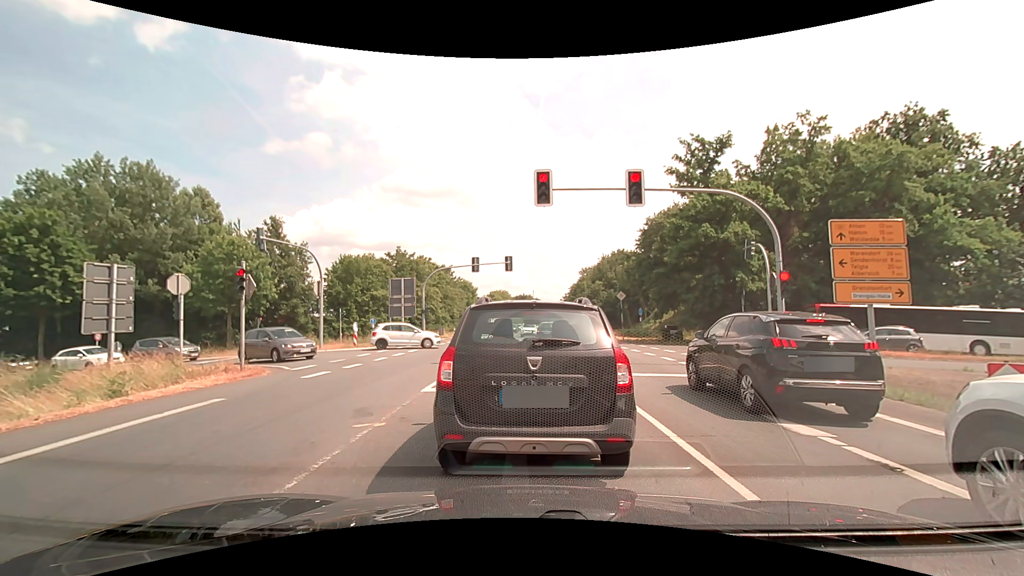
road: primary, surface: asphalt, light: Day
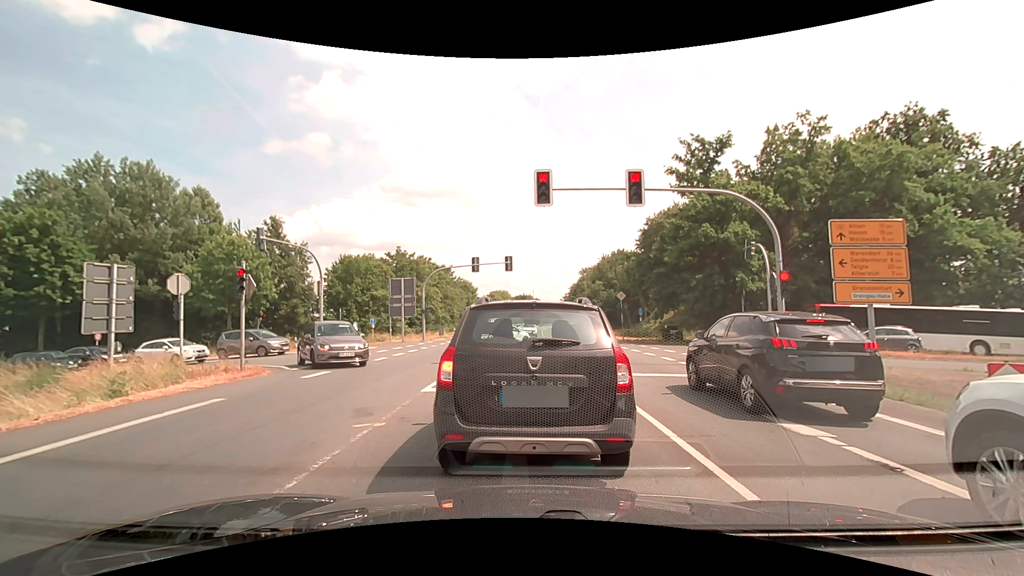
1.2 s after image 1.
(0.0, 0.0) m; 0°
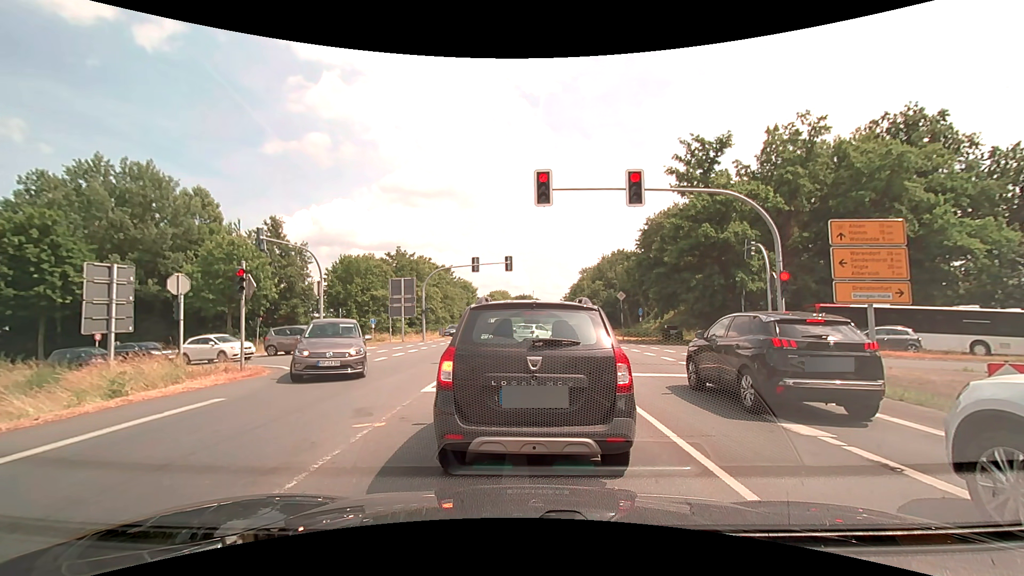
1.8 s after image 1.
(0.0, 0.0) m; 0°
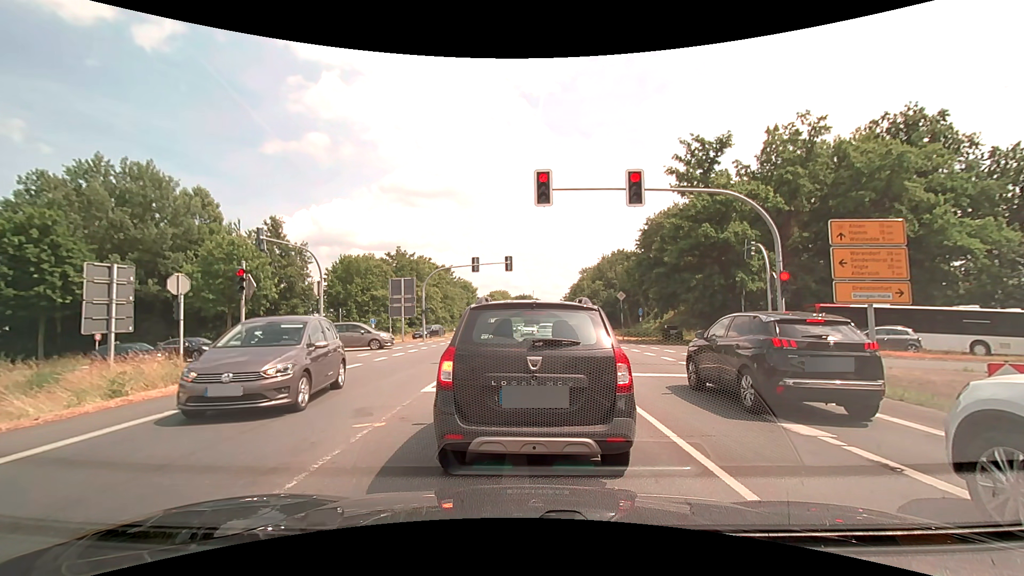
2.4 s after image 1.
(0.0, 0.0) m; 0°
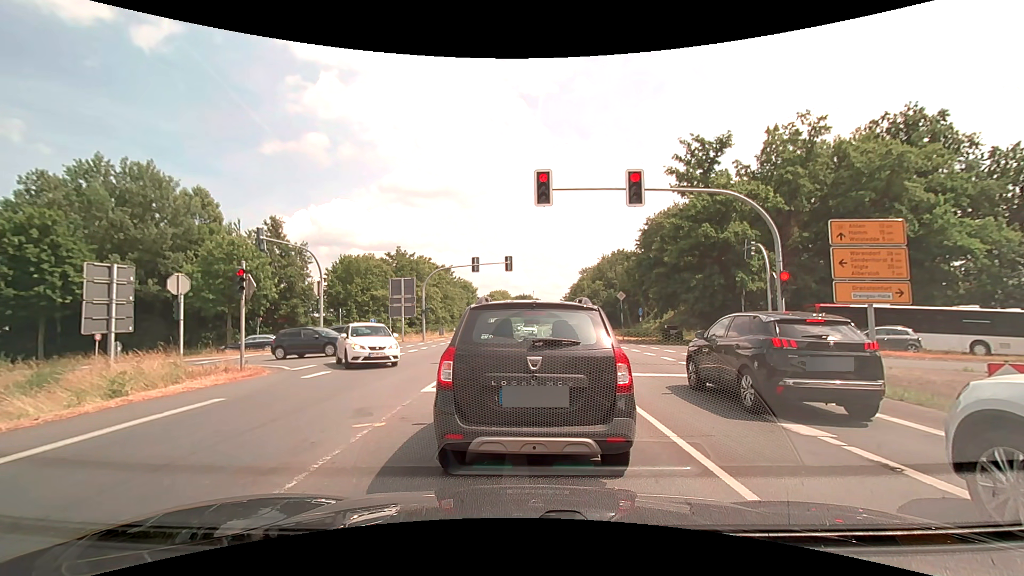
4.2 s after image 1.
(0.0, 0.0) m; 0°
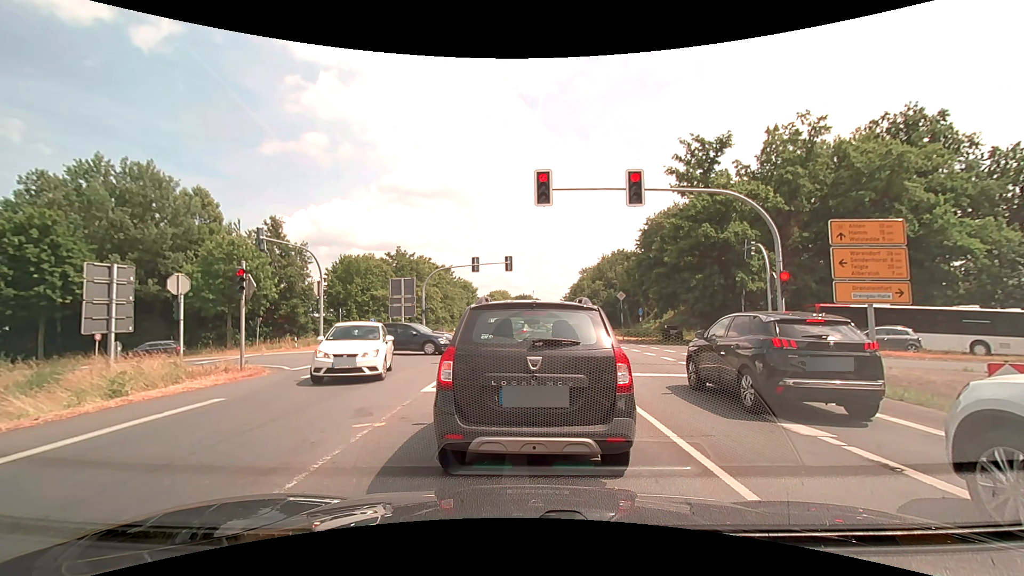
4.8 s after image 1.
(0.0, 0.0) m; 0°
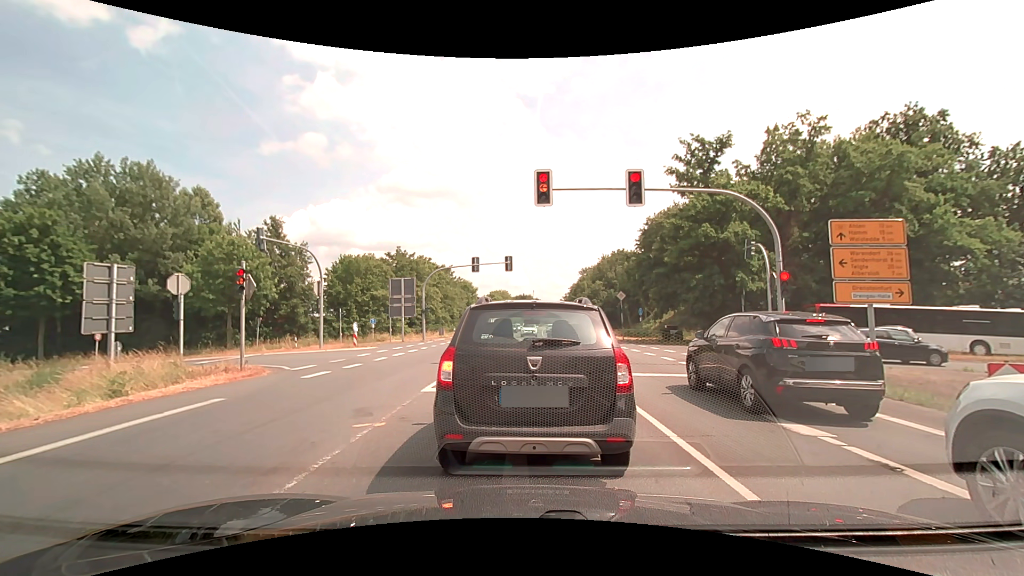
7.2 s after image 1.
(0.0, 0.0) m; 0°
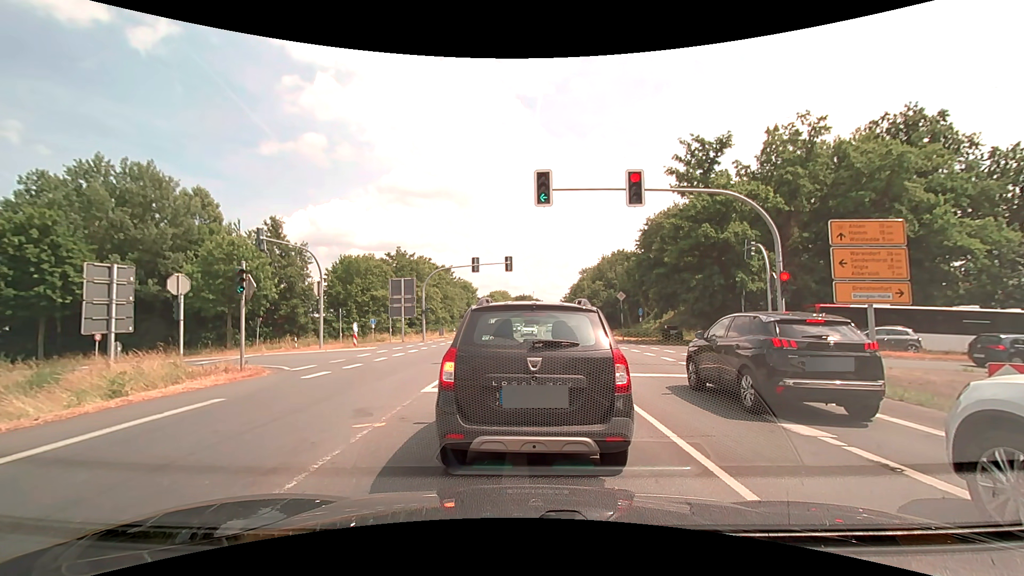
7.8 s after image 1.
(0.0, 0.0) m; 0°
